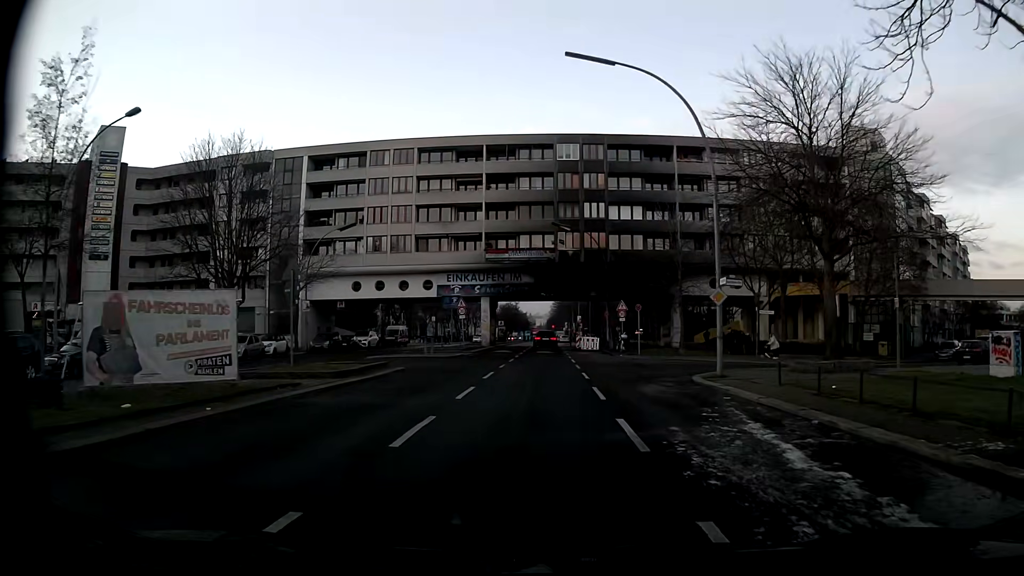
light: Day
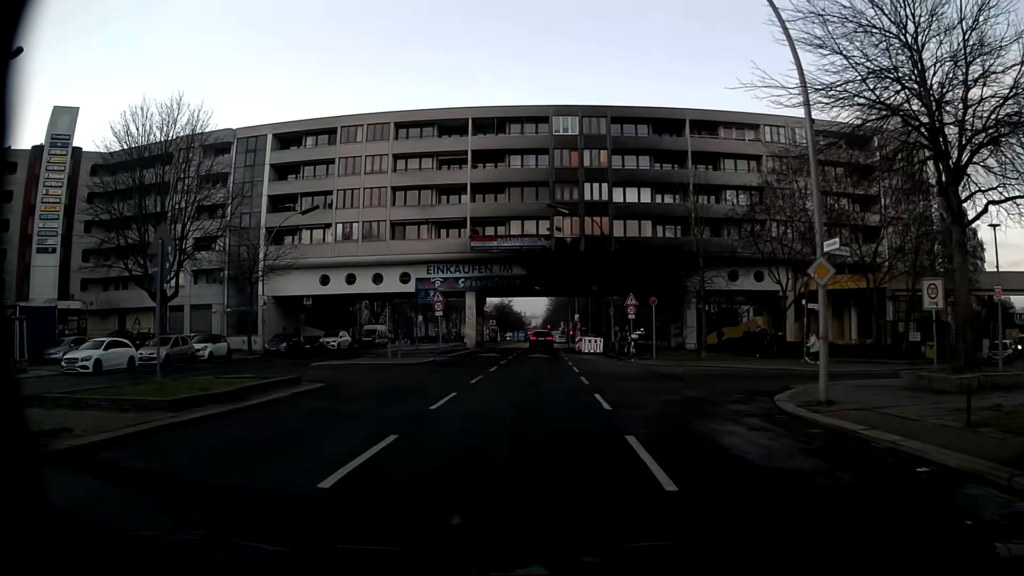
(0.0, +8.2) m; +1°
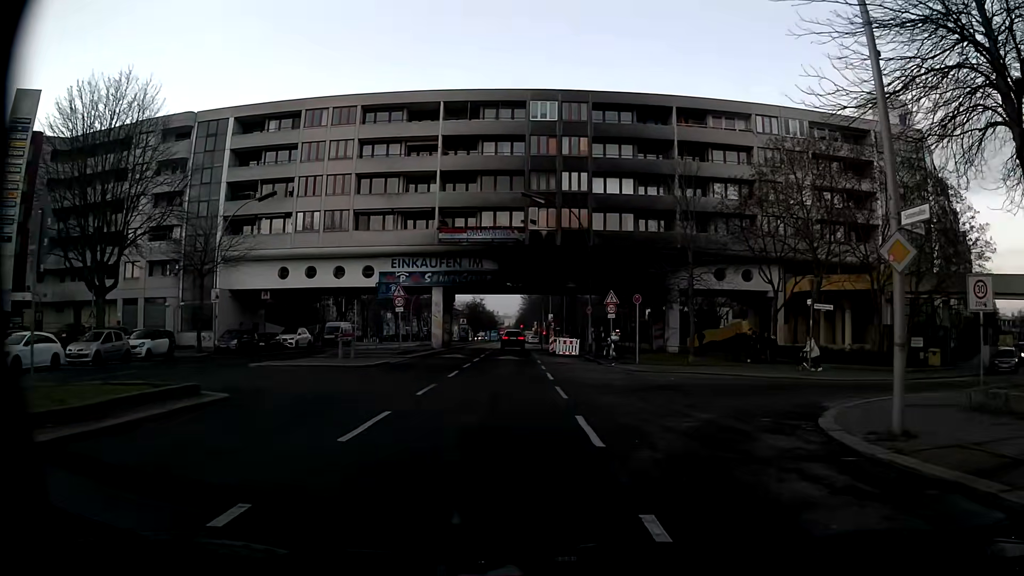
(0.0, +3.8) m; 0°
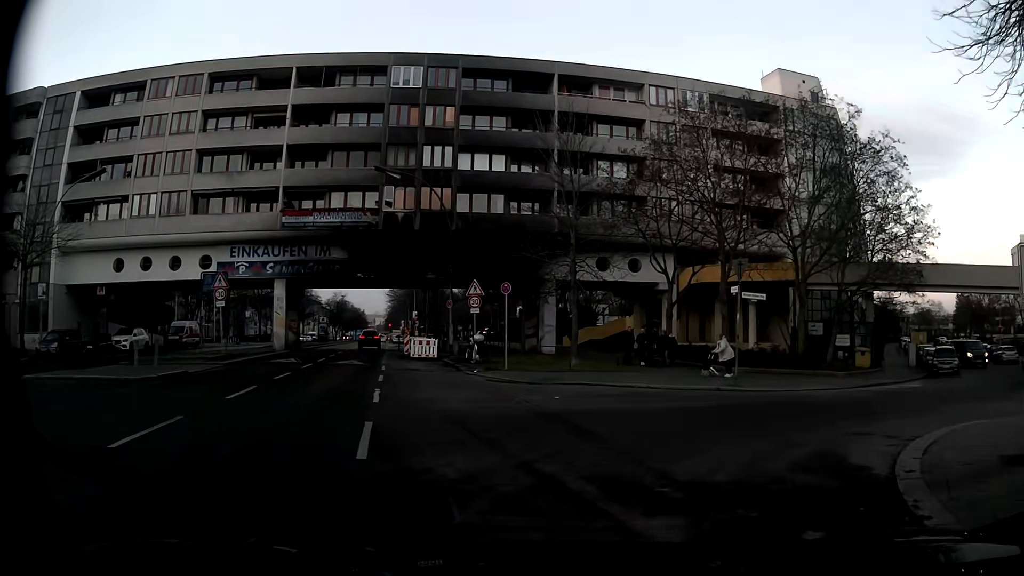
(+0.7, +6.8) m; +12°
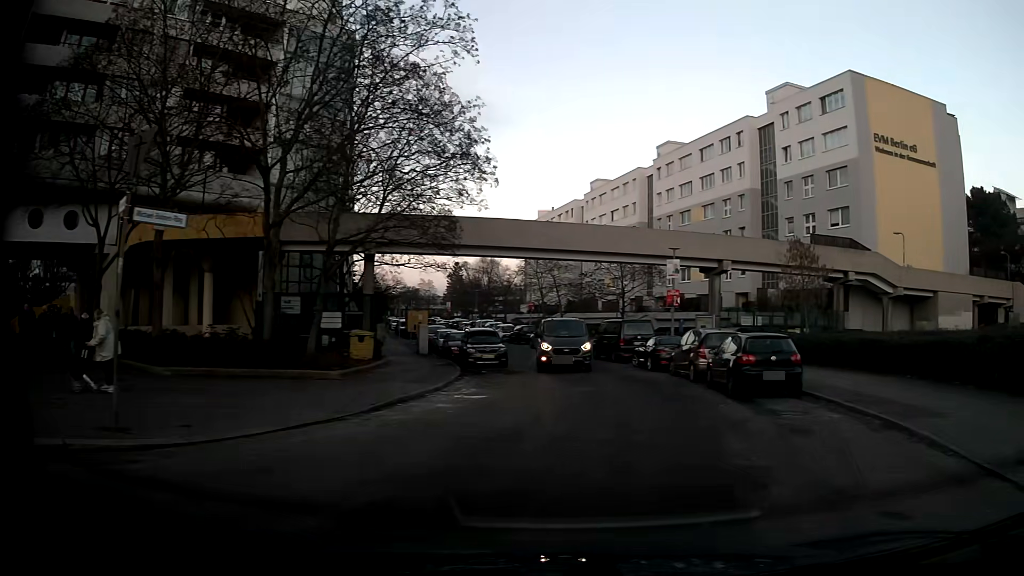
(+3.2, +11.8) m; +44°
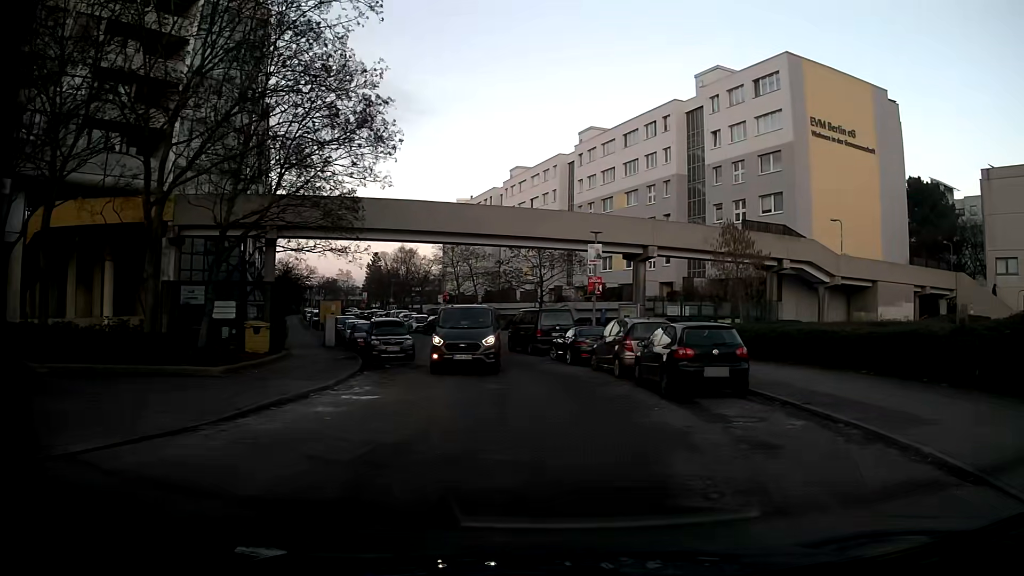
(+0.1, +2.3) m; +7°
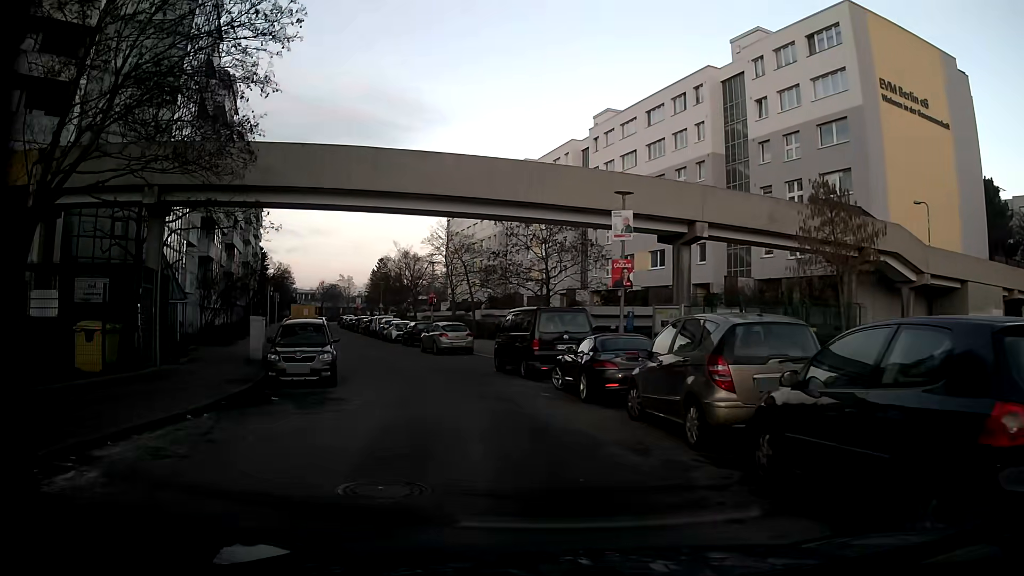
(+0.2, +10.1) m; -2°
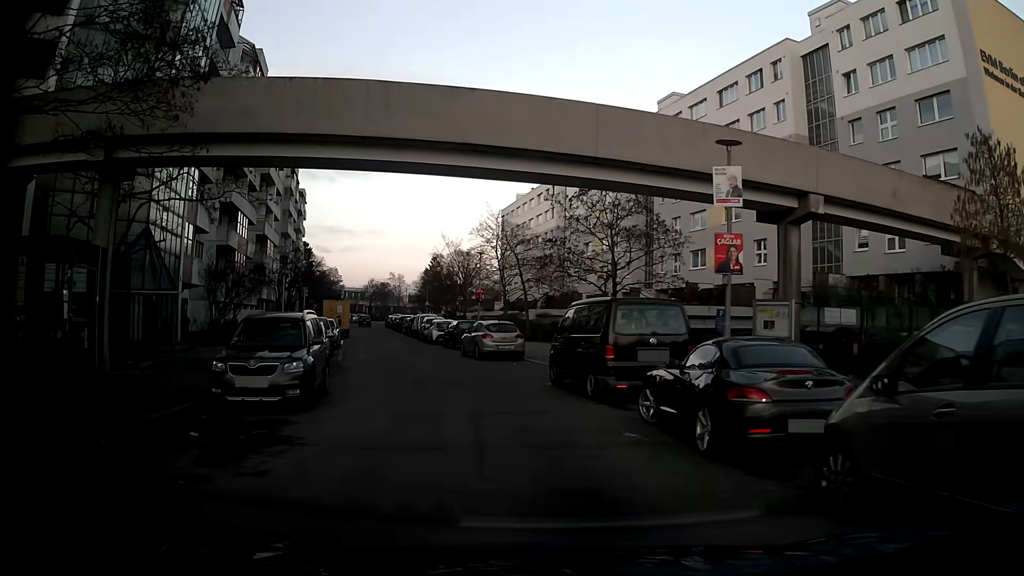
(-0.3, +5.6) m; -5°
(-1, +10) (-3, +20) (-5, +29) (-8, +39) (-11, +49) (-13, +58) (-16, +68) (-19, +78) (-21, +87) (-24, +97) m
